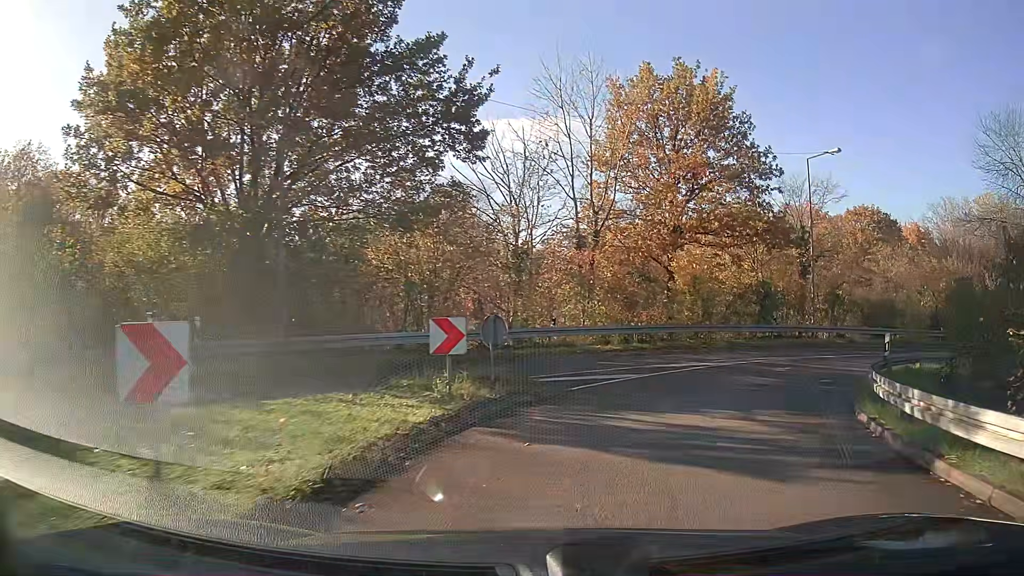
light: Day
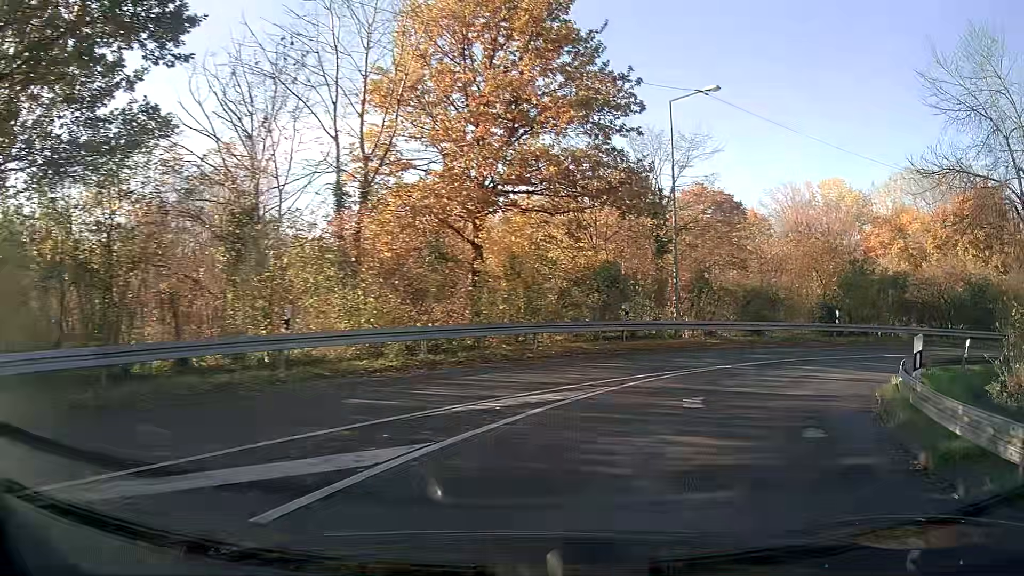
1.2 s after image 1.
(+1.3, +8.7) m; +18°
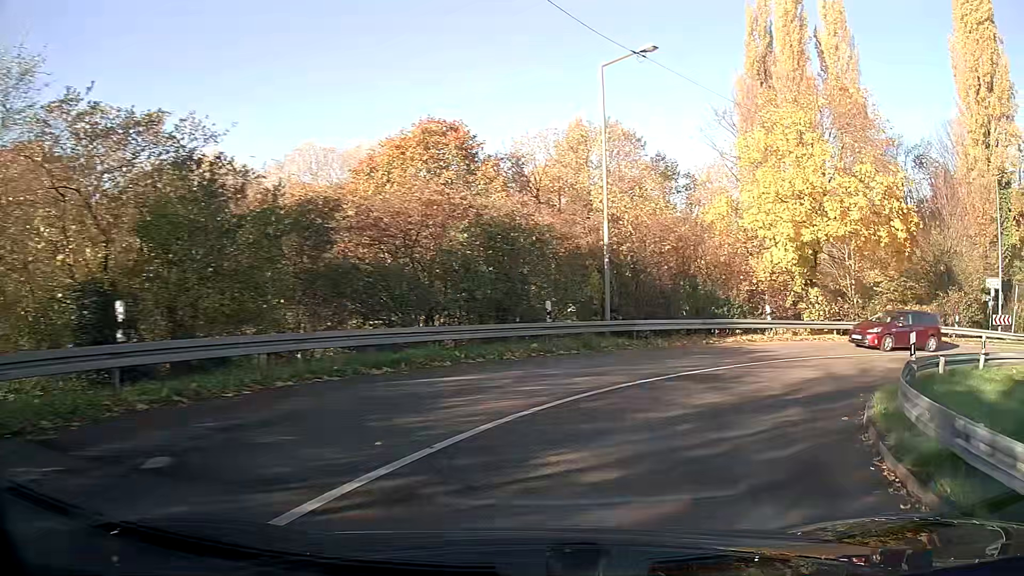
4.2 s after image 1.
(+9.1, +18.9) m; +52°
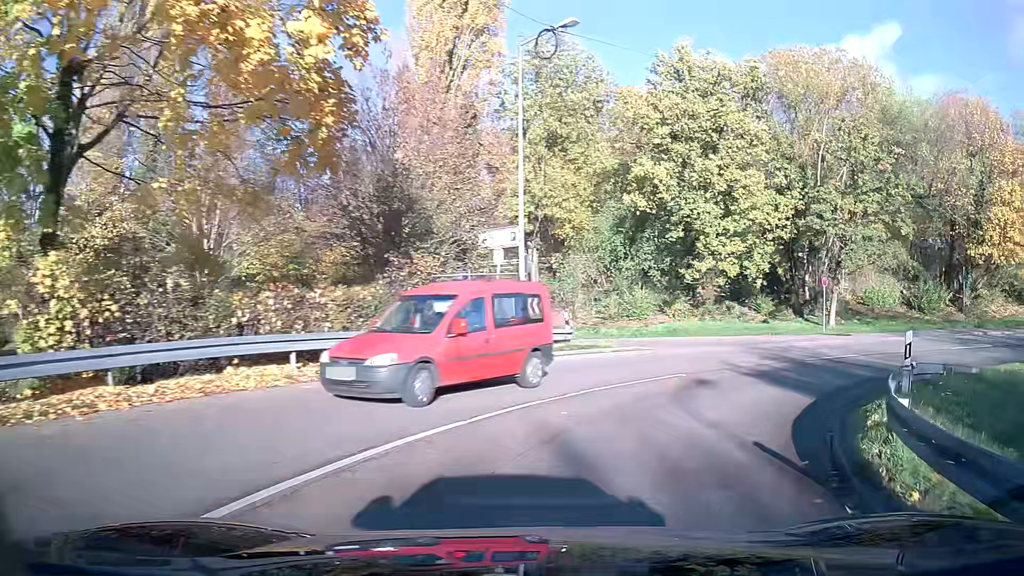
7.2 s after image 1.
(+8.7, +17.6) m; +53°
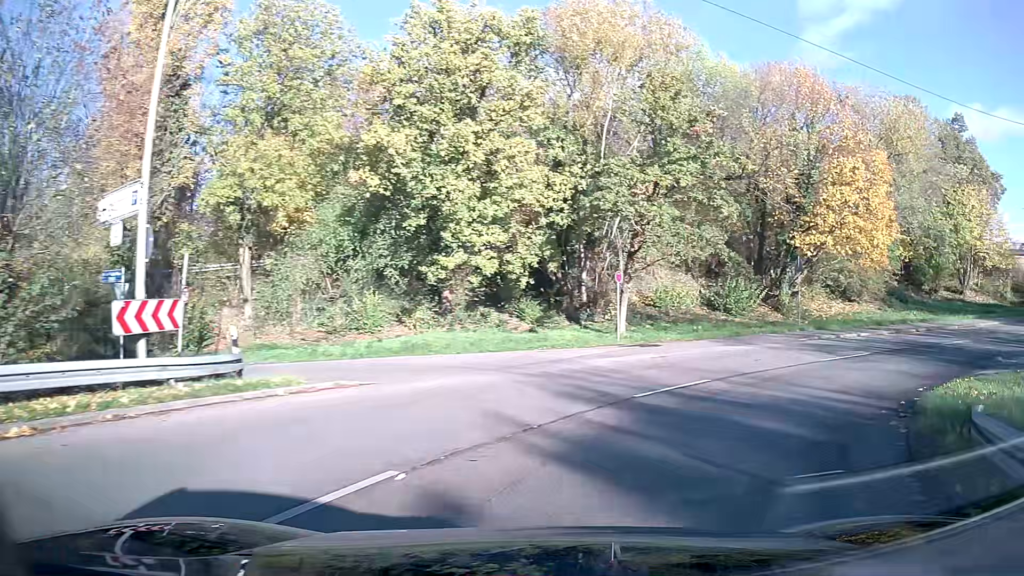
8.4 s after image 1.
(+1.5, +8.2) m; +22°
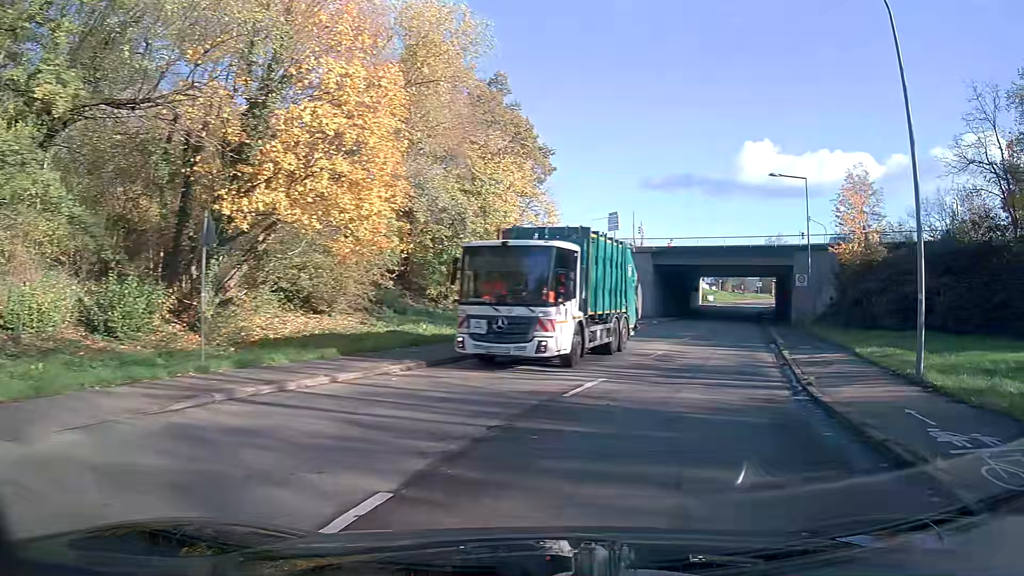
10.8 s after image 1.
(+6.3, +15.2) m; +44°
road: tertiary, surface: asphalt
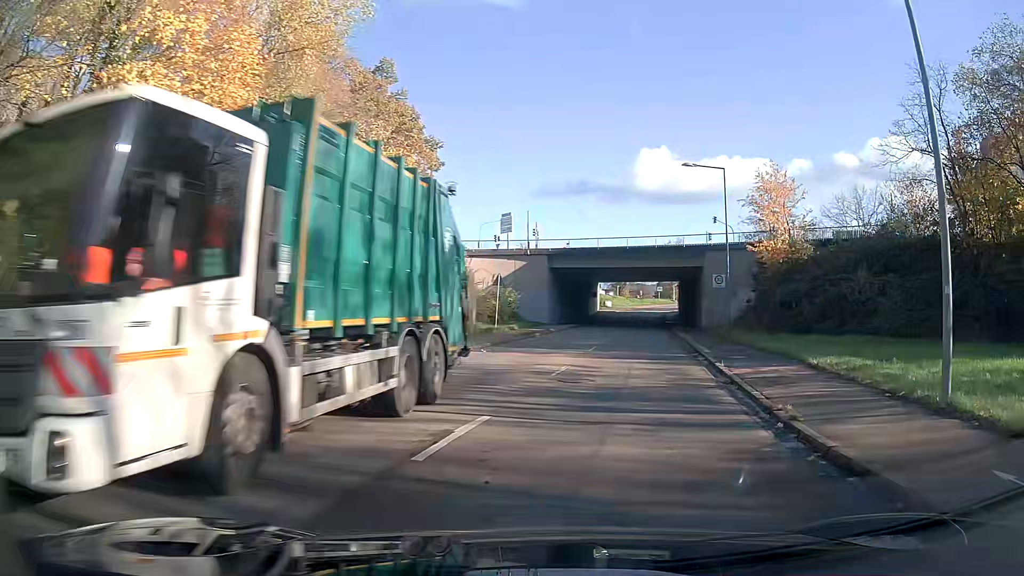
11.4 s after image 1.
(+0.3, +4.4) m; +7°
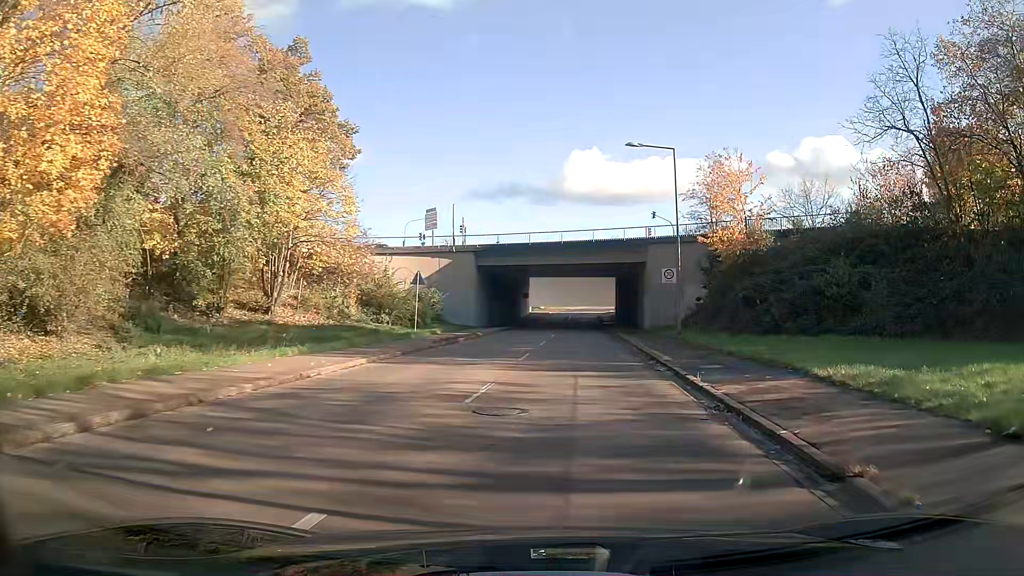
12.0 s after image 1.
(+0.2, +4.6) m; +4°
